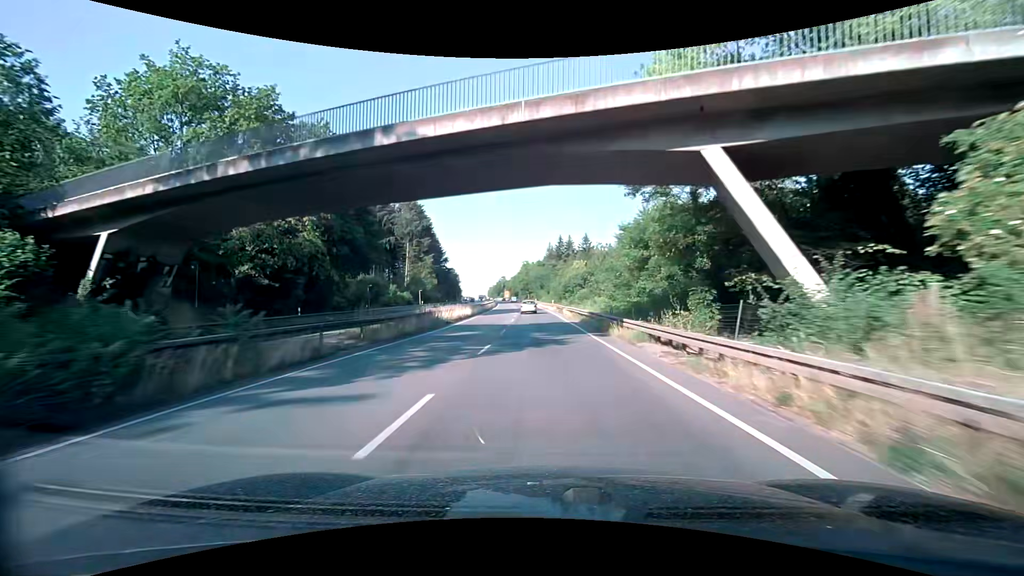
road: trunk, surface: asphalt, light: Day
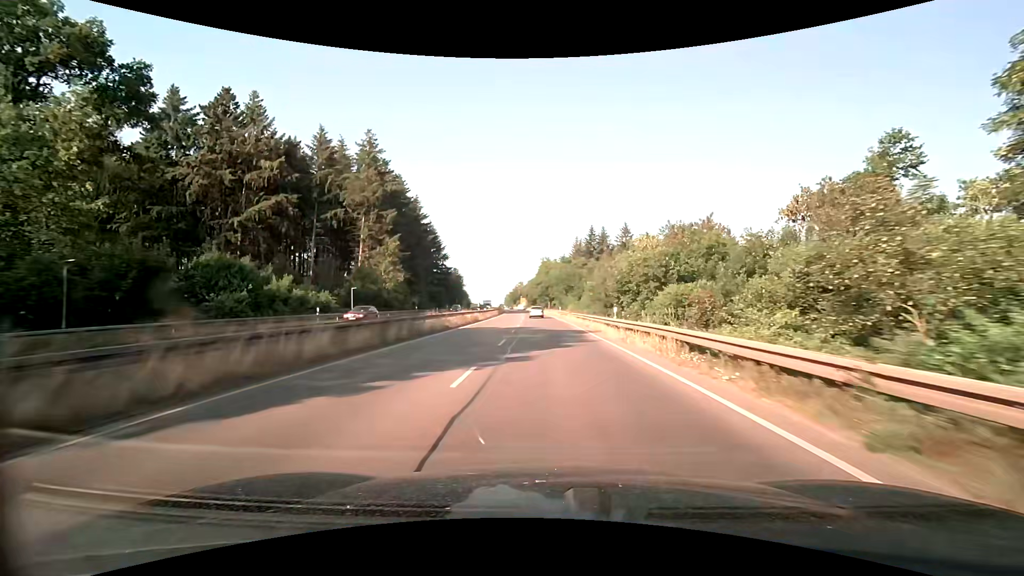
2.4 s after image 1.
(-1.4, +46.9) m; -3°
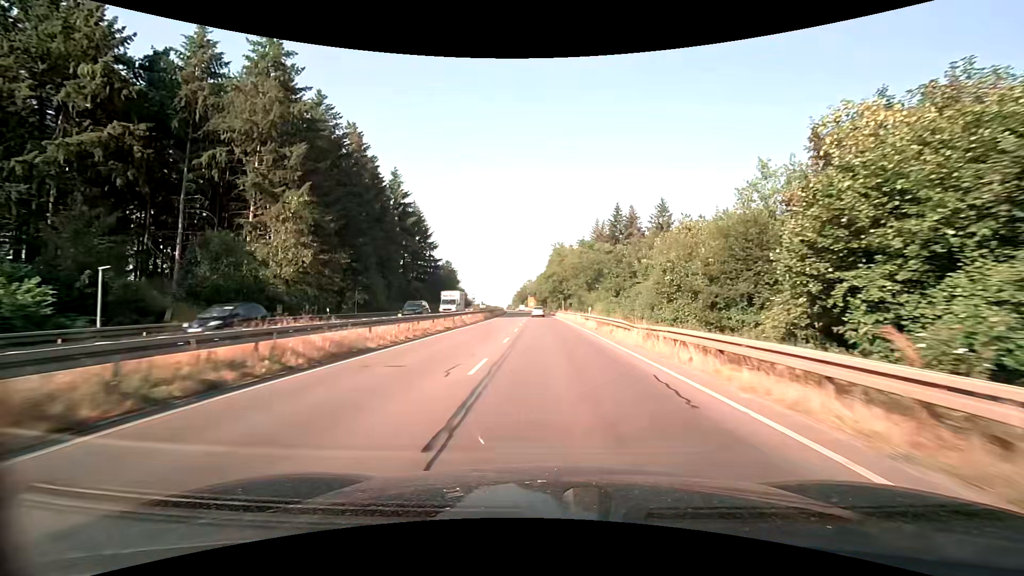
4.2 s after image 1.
(-0.2, +34.5) m; -1°
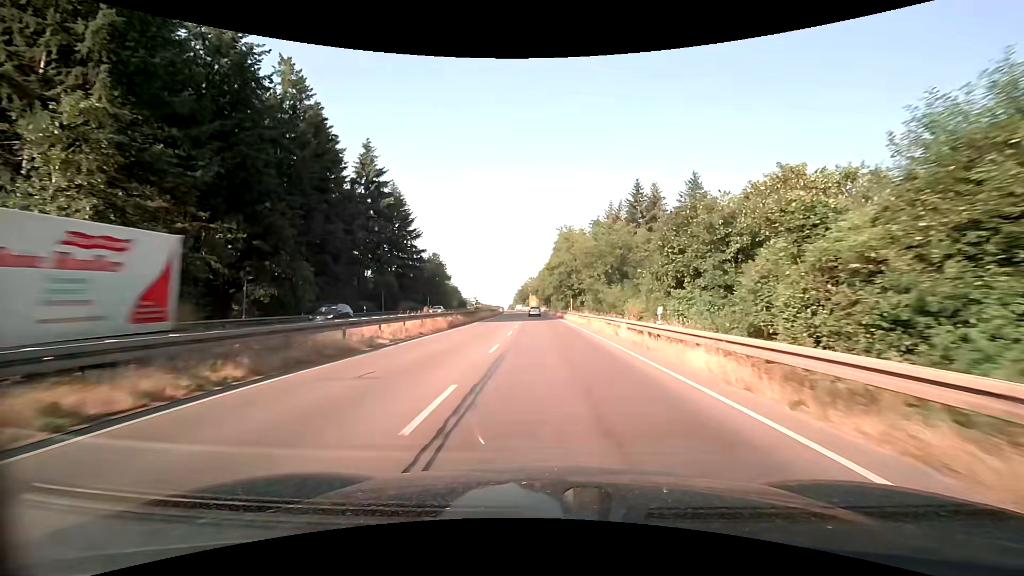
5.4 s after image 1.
(0.0, +22.6) m; 0°
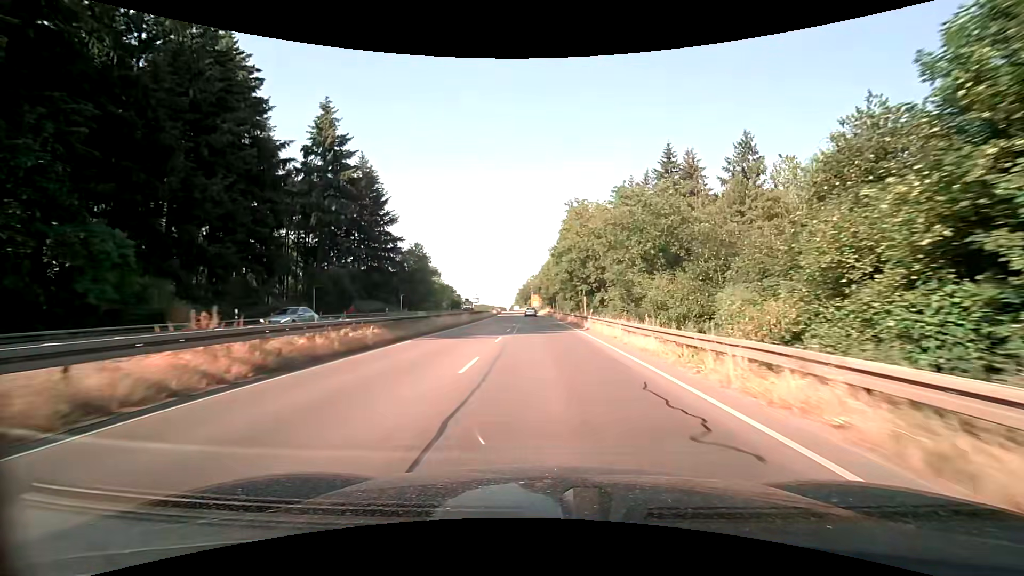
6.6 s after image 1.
(-0.1, +22.4) m; 0°
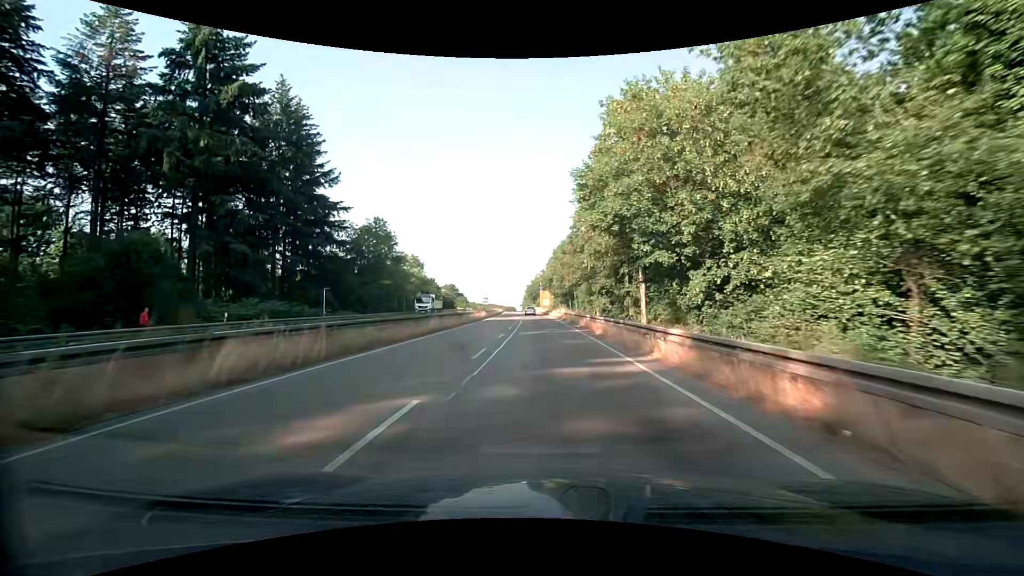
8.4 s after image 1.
(-0.4, +33.2) m; -1°
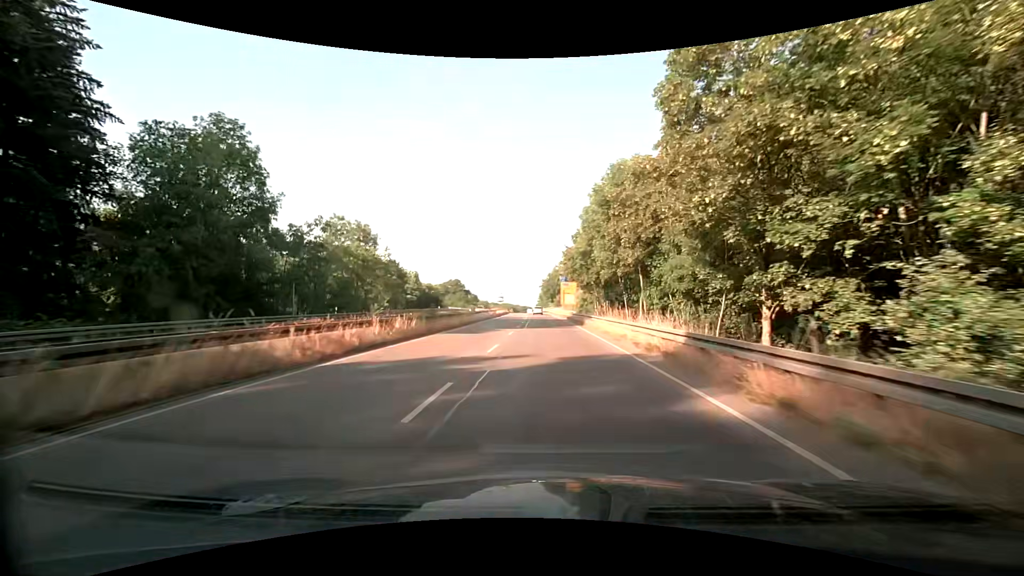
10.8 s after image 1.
(-1.0, +43.6) m; -2°
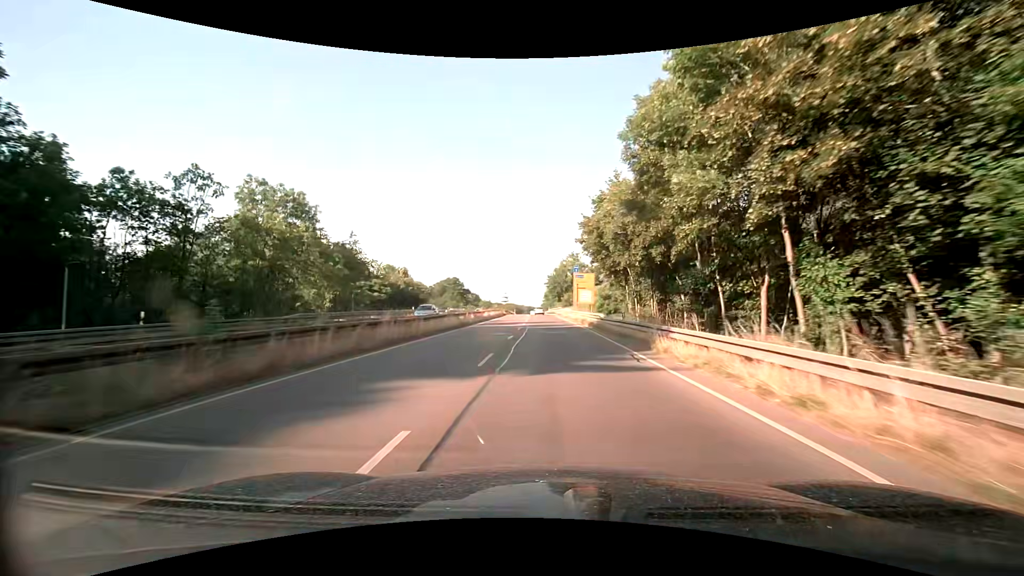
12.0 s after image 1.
(-0.2, +21.6) m; -1°
(0, +10) (0, +20) (0, +30) (0, +40) (0, +50) (0, +60) (-1, +70) (-1, +80) (-1, +90) (-1, +100) m
